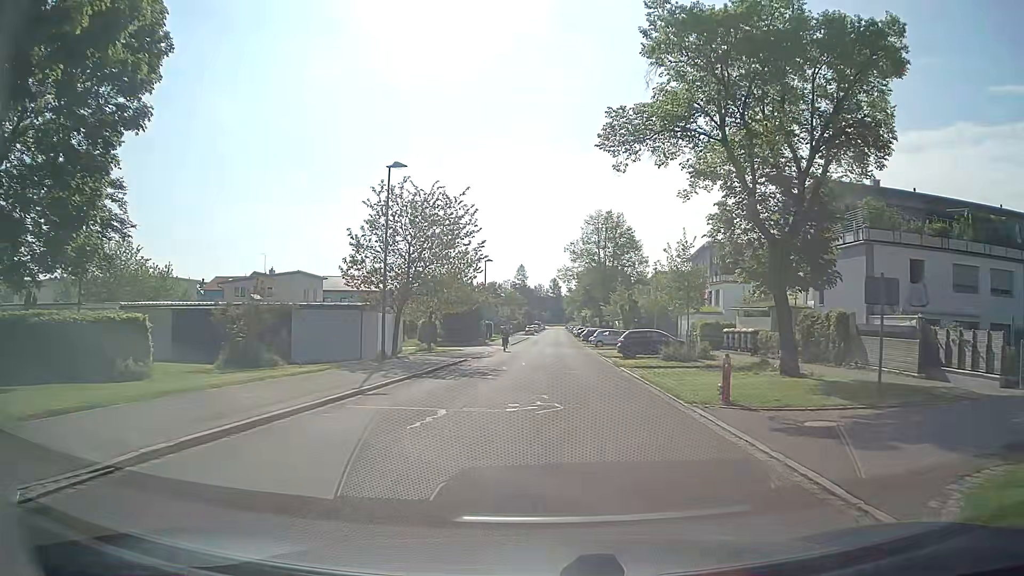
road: residential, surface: asphalt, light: Day
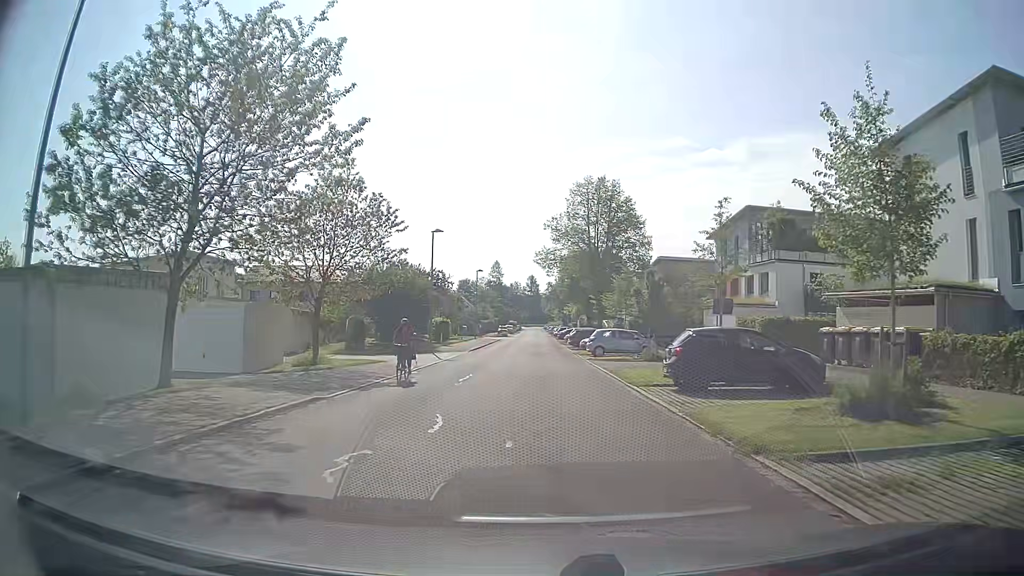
(+0.7, +18.8) m; +3°
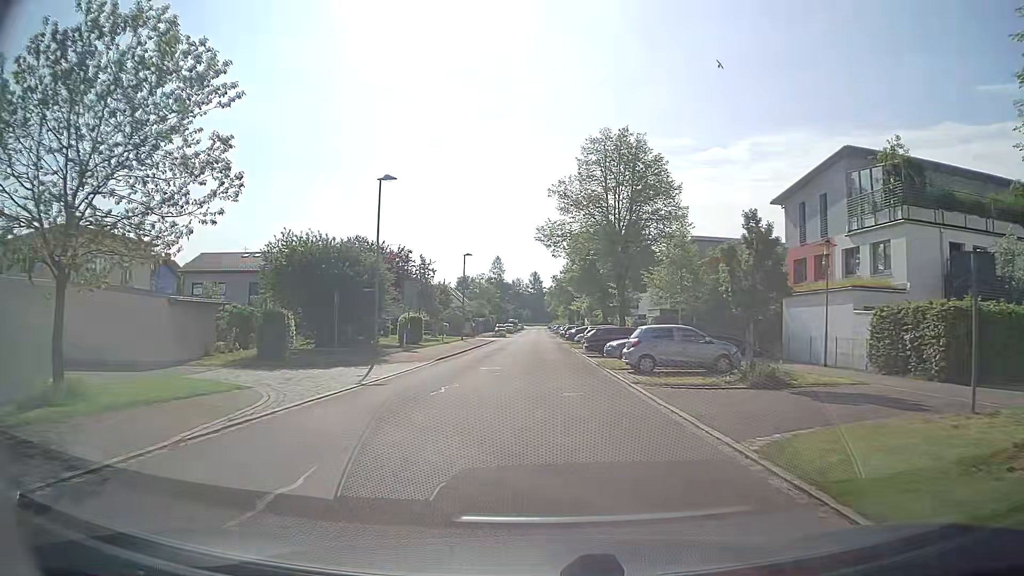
(0.0, +15.3) m; -1°
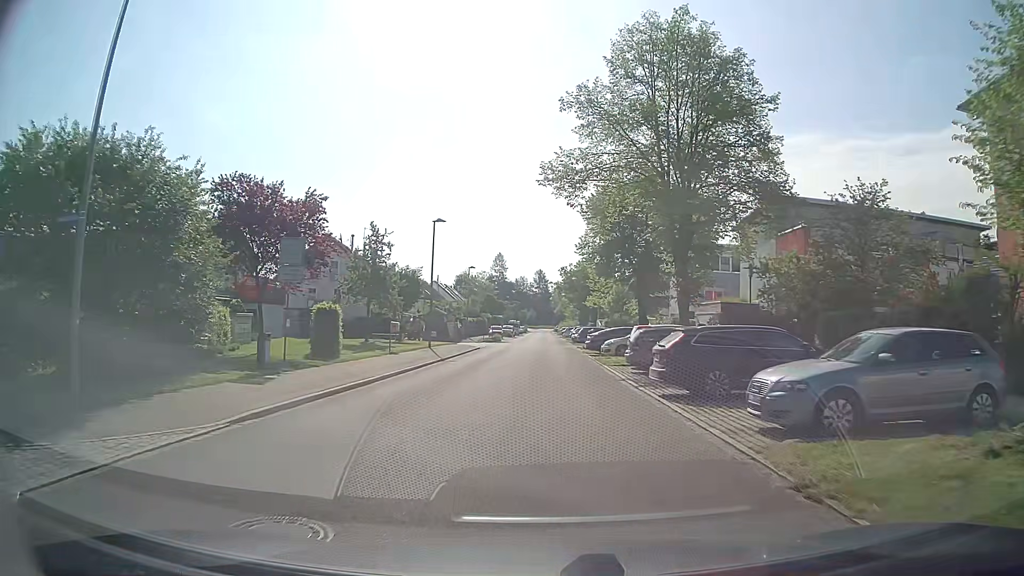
(0.0, +19.7) m; 0°
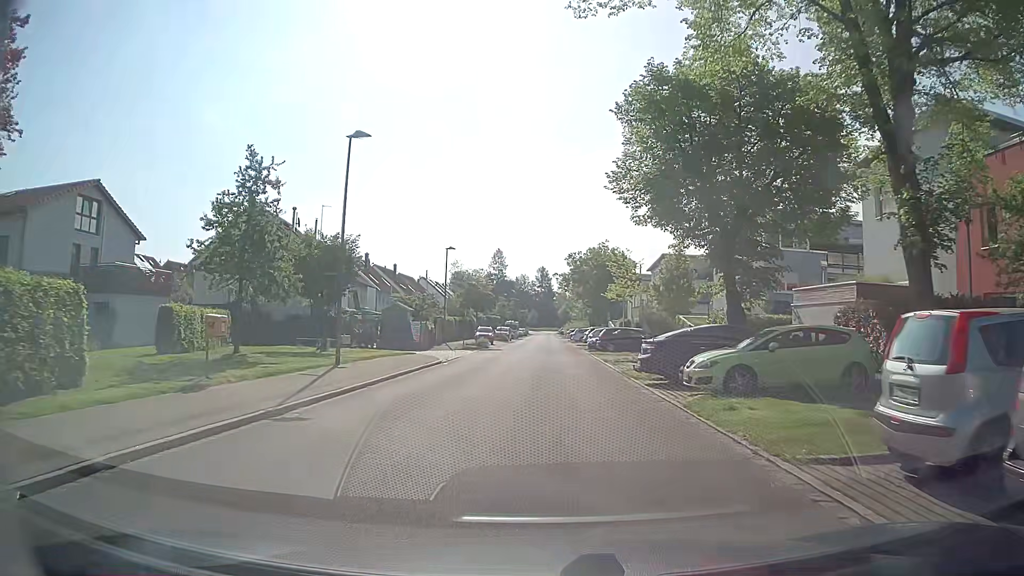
(0.0, +18.8) m; 0°
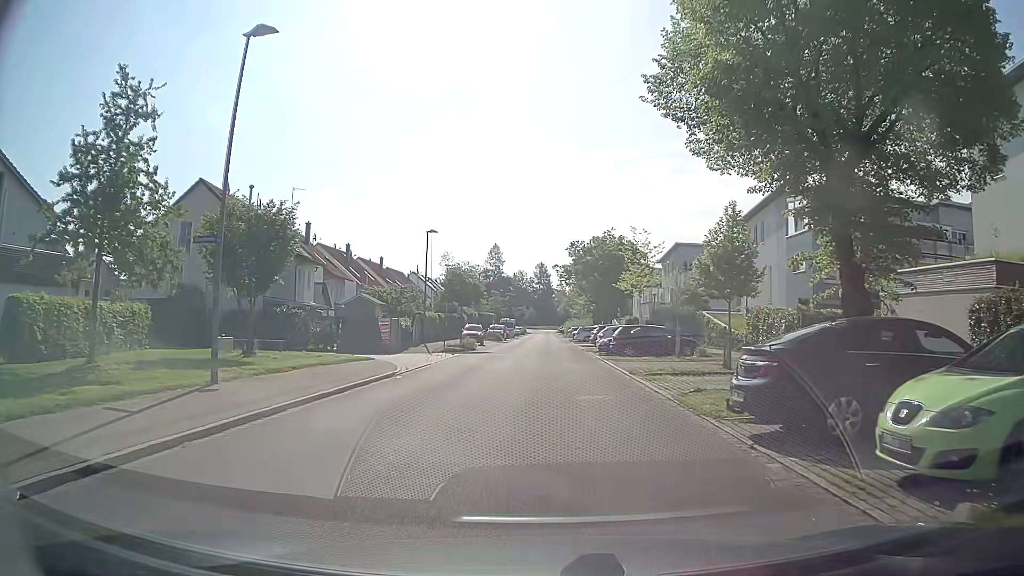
(0.0, +8.6) m; +1°
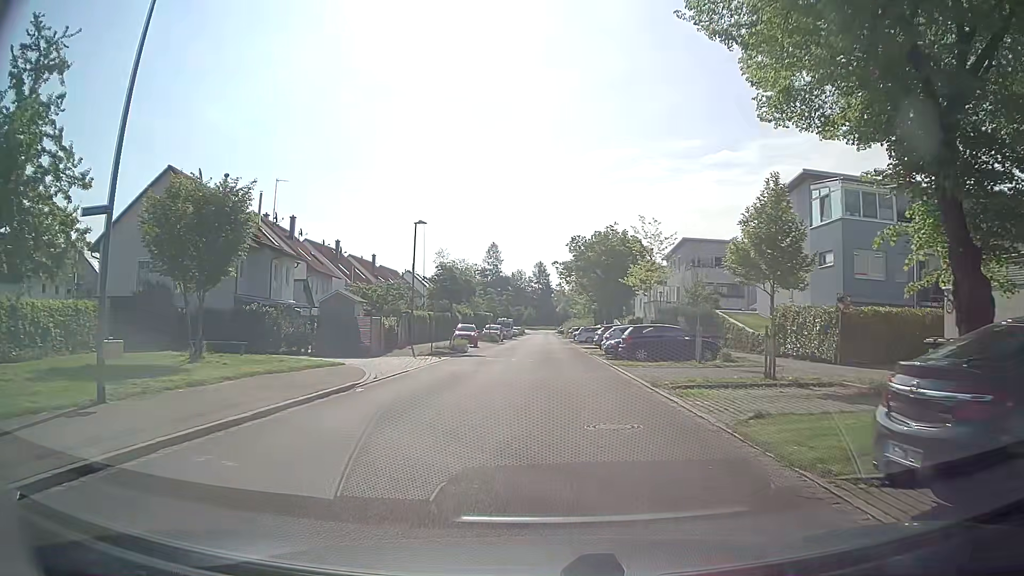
(0.0, +4.0) m; +1°
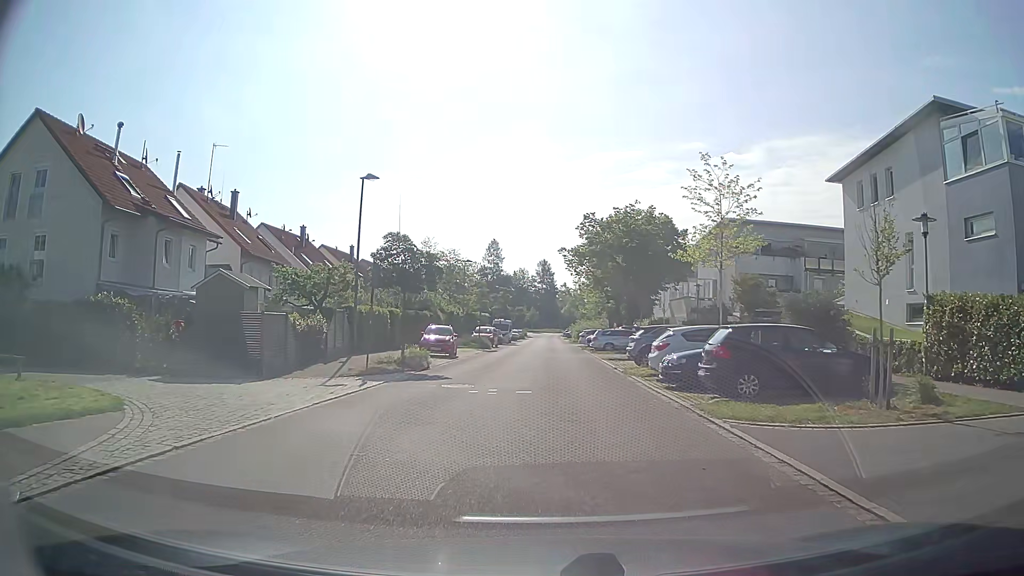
(-0.3, +13.4) m; -1°
